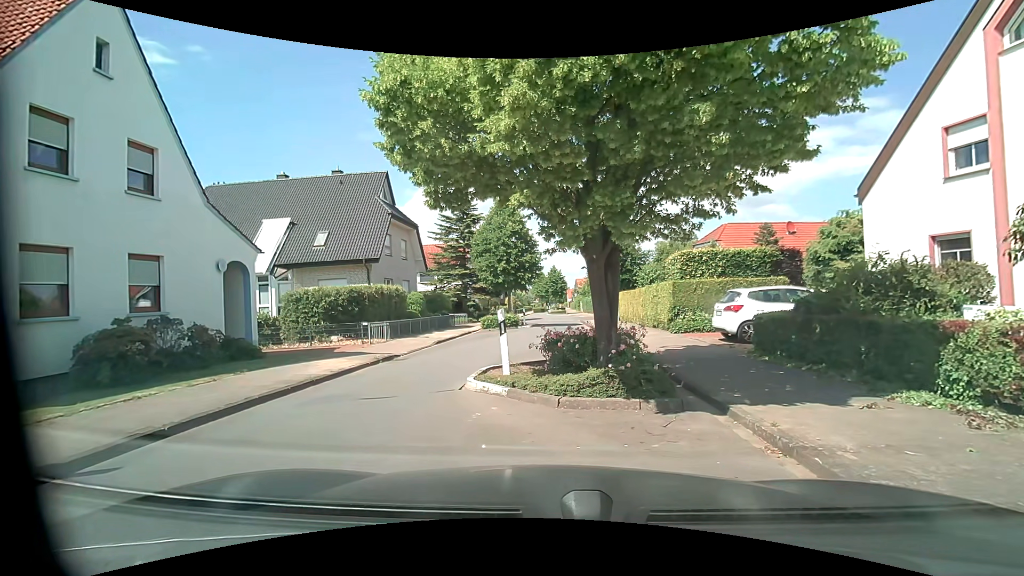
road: unclassified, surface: asphalt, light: Day
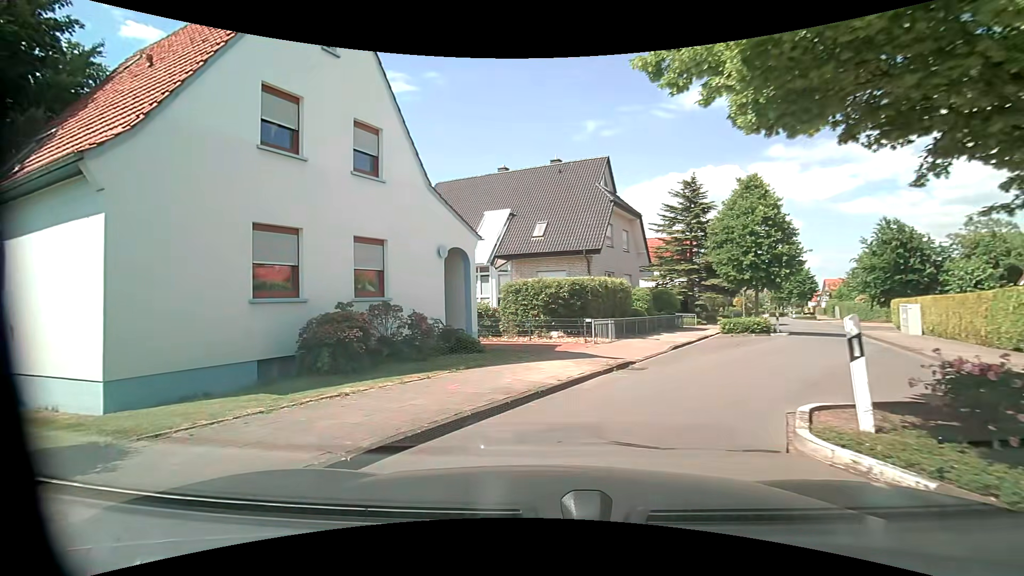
(-0.6, +3.3) m; -21°
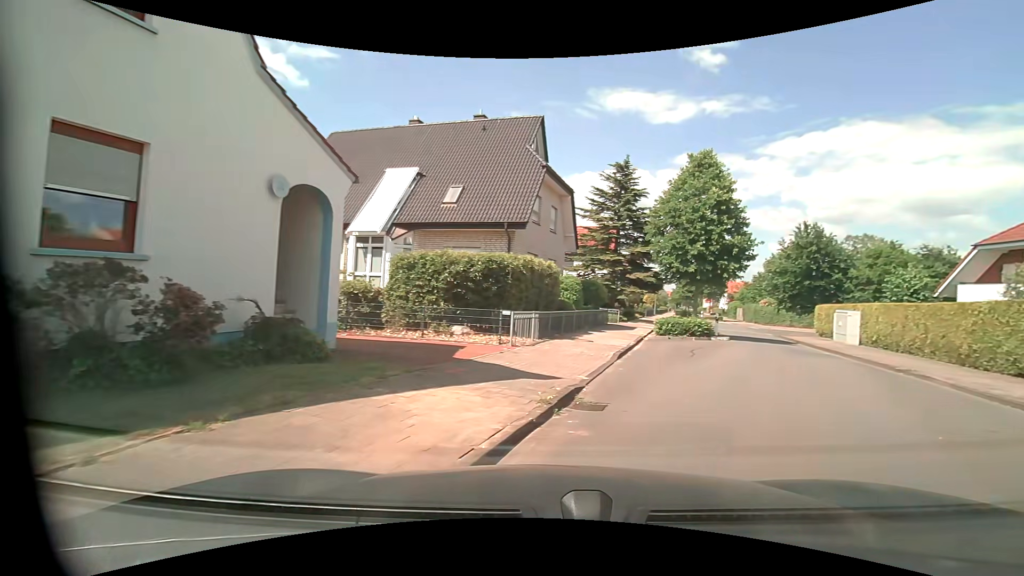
(-0.1, +5.7) m; +9°
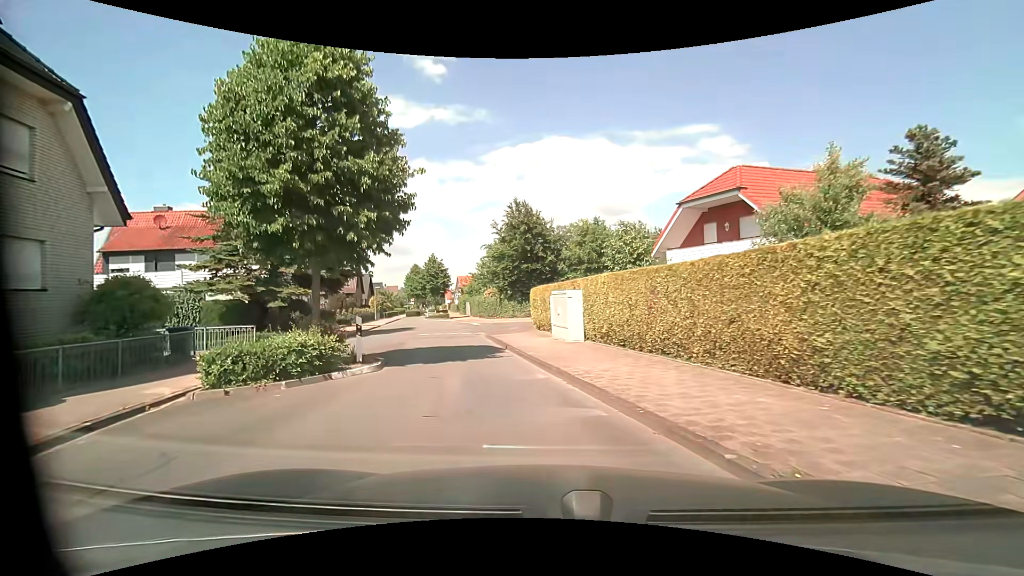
(+5.9, +12.0) m; +29°
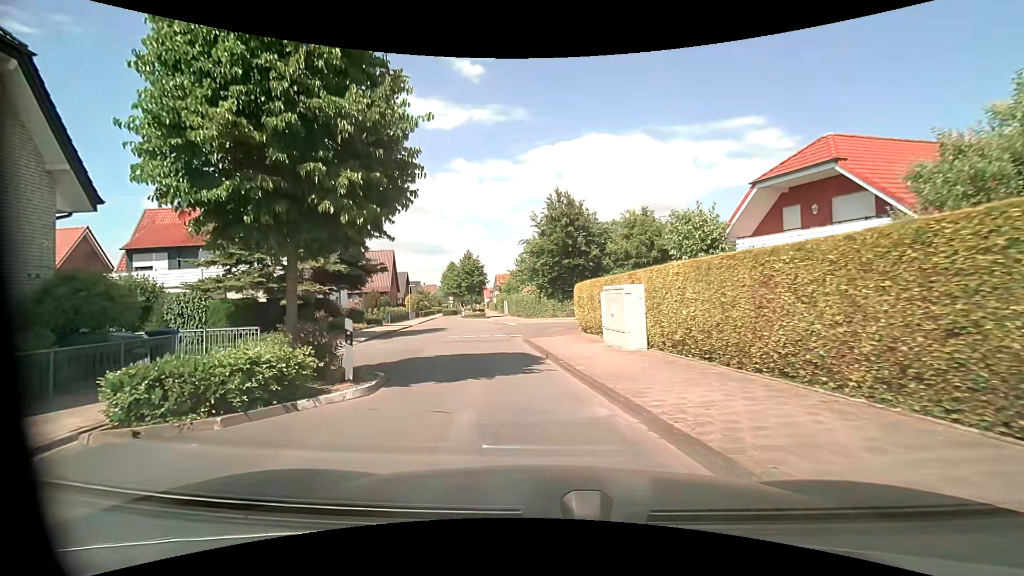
(-0.1, +3.3) m; -4°
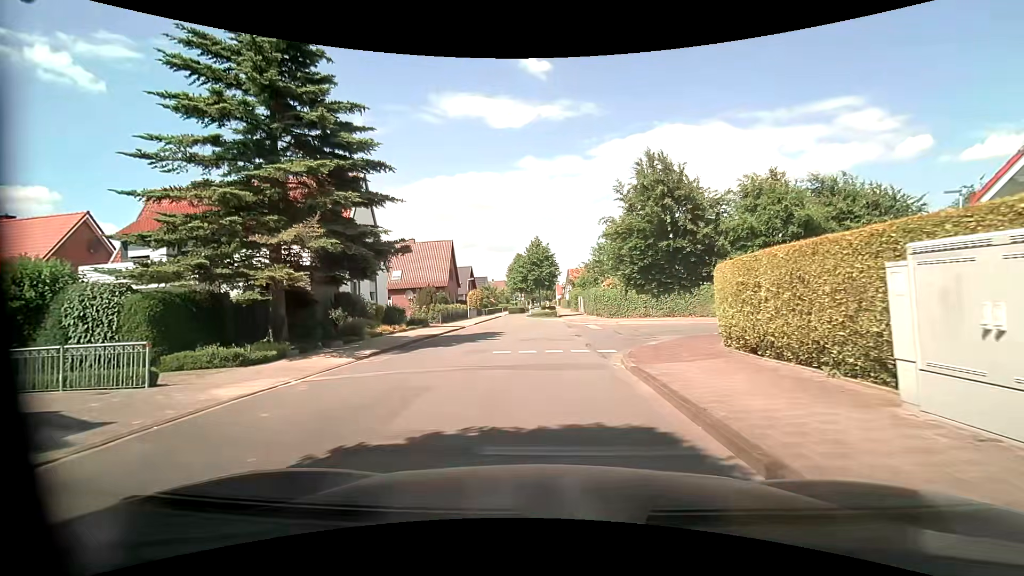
(-0.9, +9.0) m; -7°
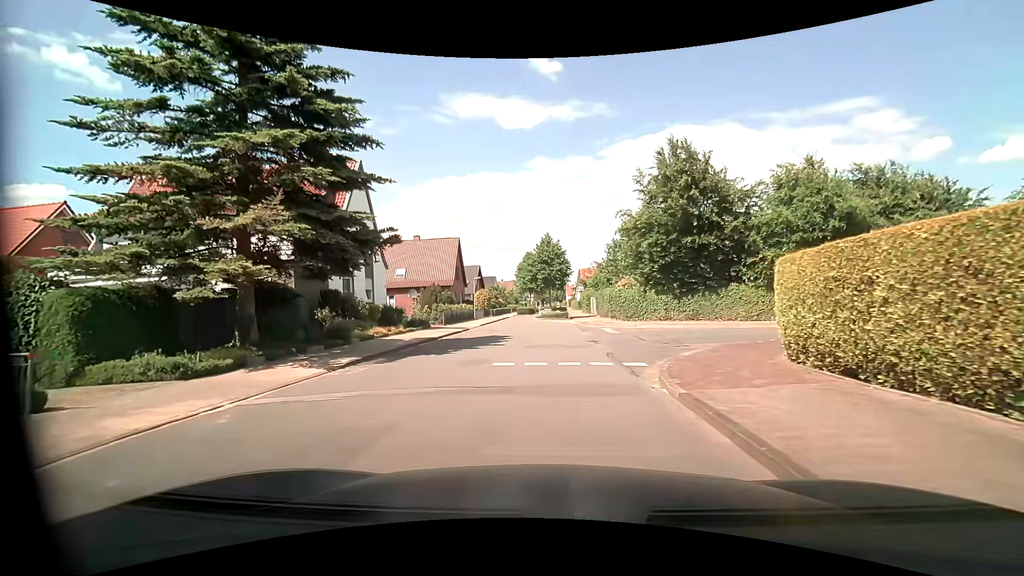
(-0.1, +2.7) m; -2°
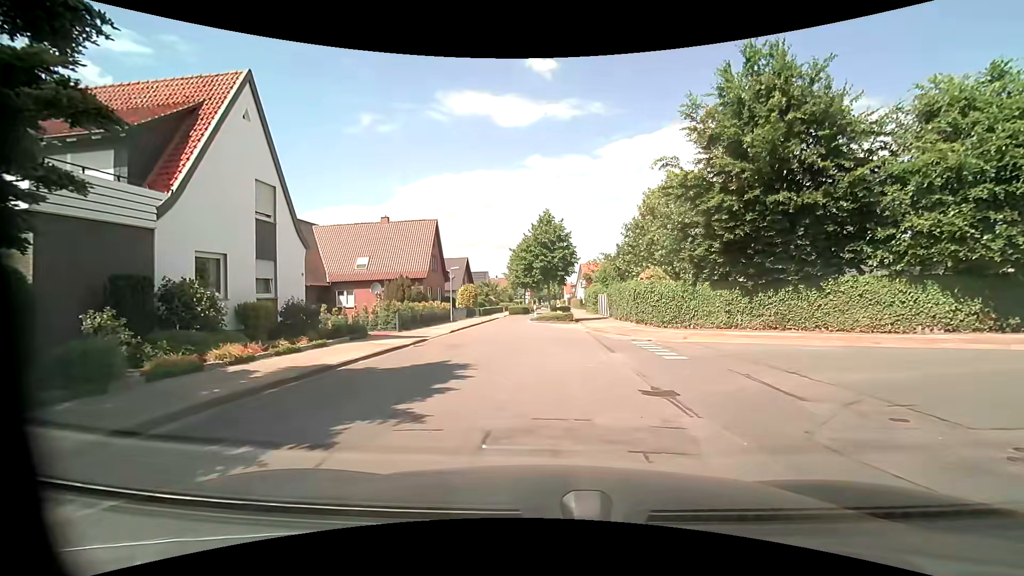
(-0.1, +10.7) m; -1°
